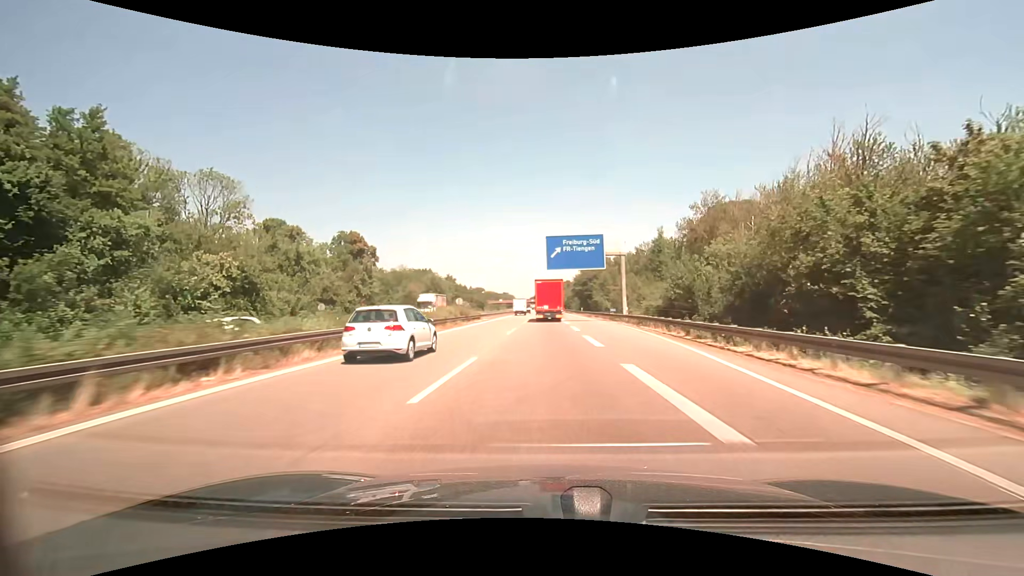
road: motorway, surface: asphalt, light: Day
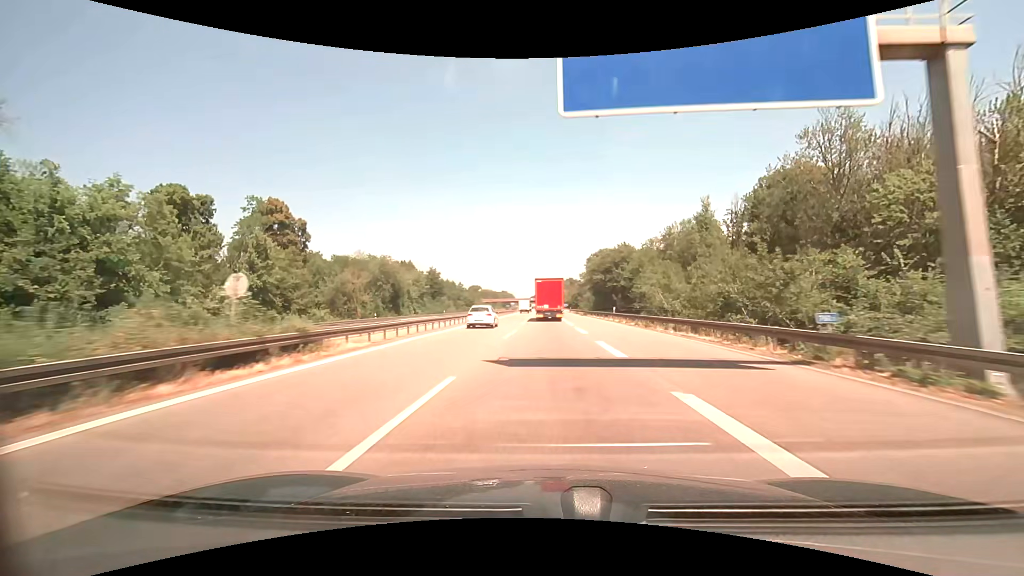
(-0.1, +39.9) m; 0°
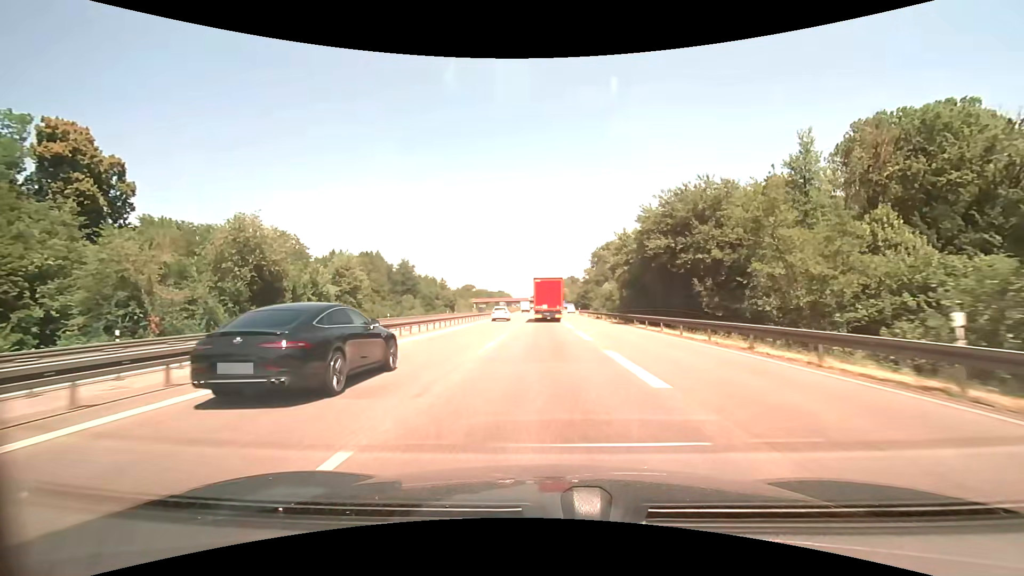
(0.0, +41.0) m; 0°
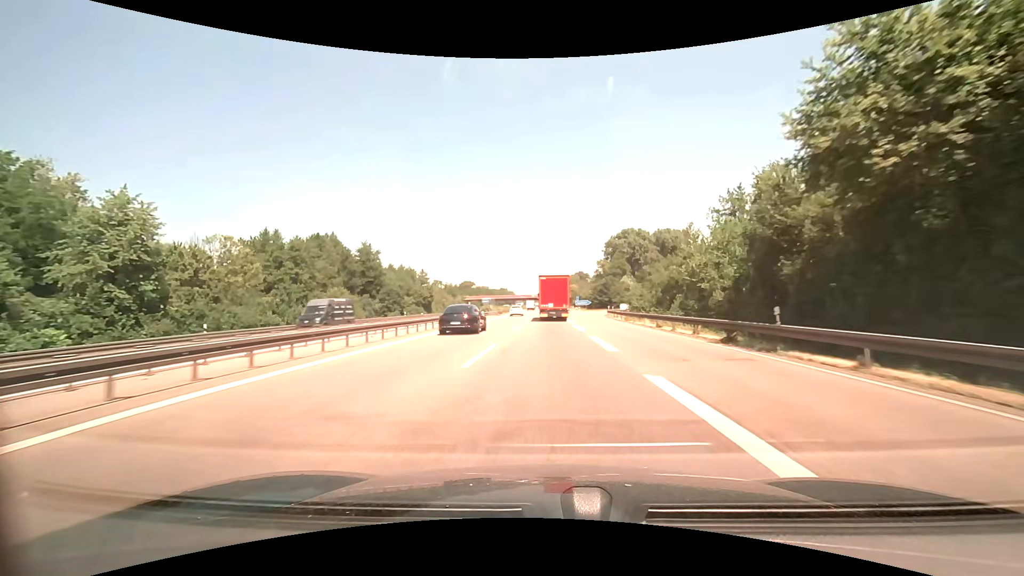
(-0.2, +41.6) m; -1°
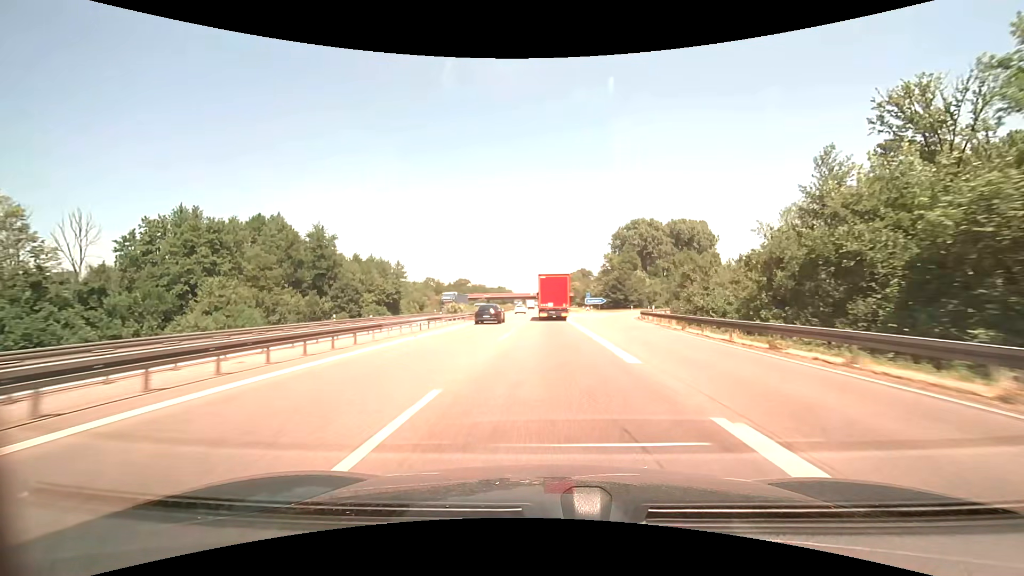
(+0.1, +27.3) m; 0°
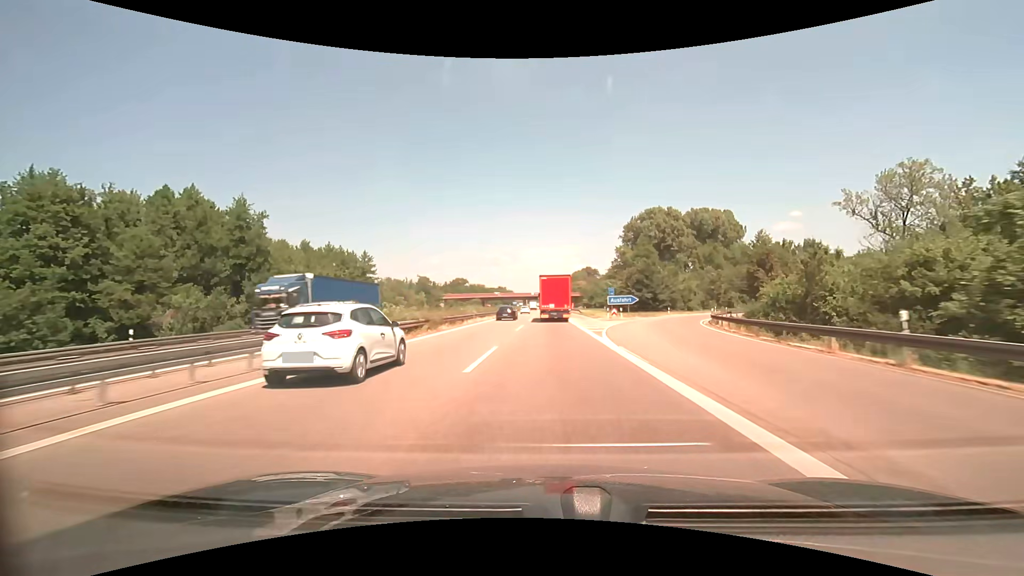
(0.0, +27.1) m; 0°
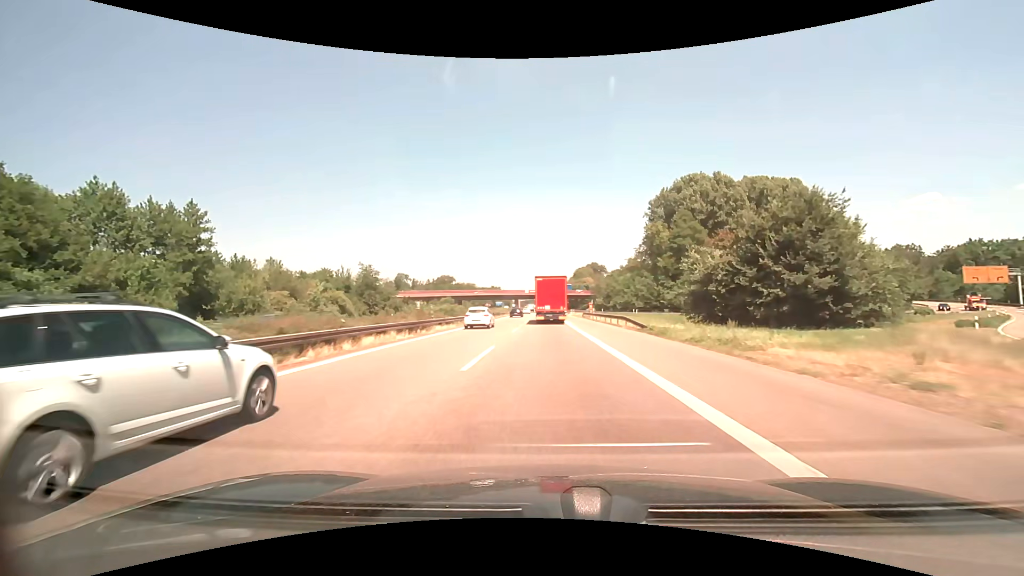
(+0.3, +53.9) m; 0°
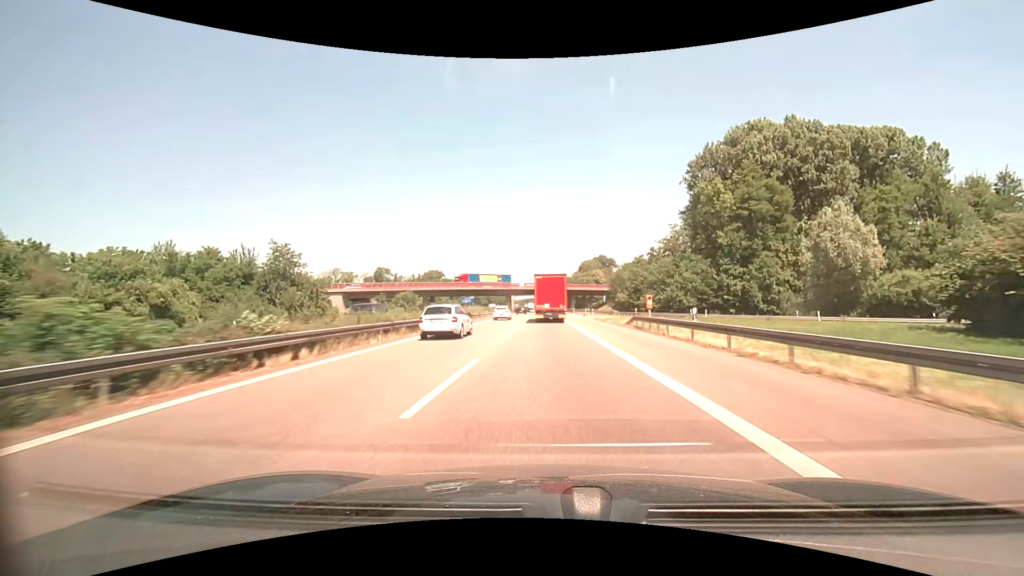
(0.0, +40.2) m; 0°
(0, +10) (0, +20) (0, +30) (0, +40) (0, +50) (0, +60) (0, +70) (0, +80) (0, +90) (-1, +100) m
